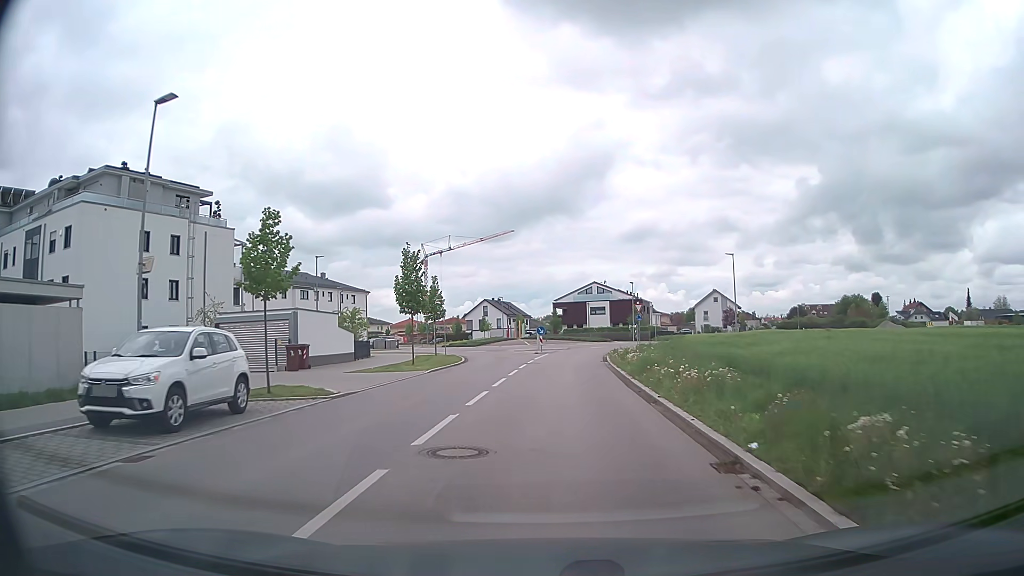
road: tertiary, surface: asphalt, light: Day
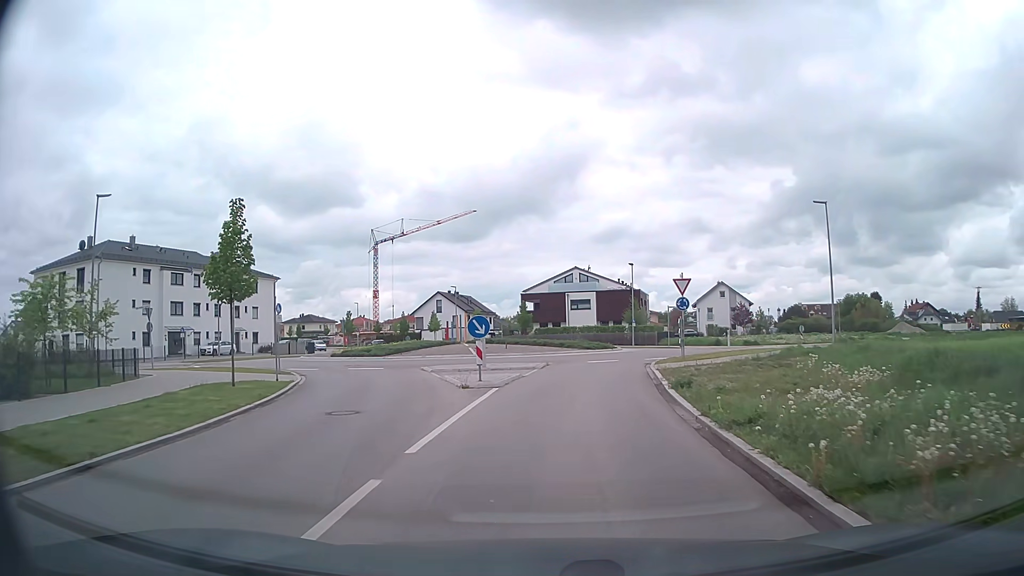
(+0.6, +27.2) m; +2°
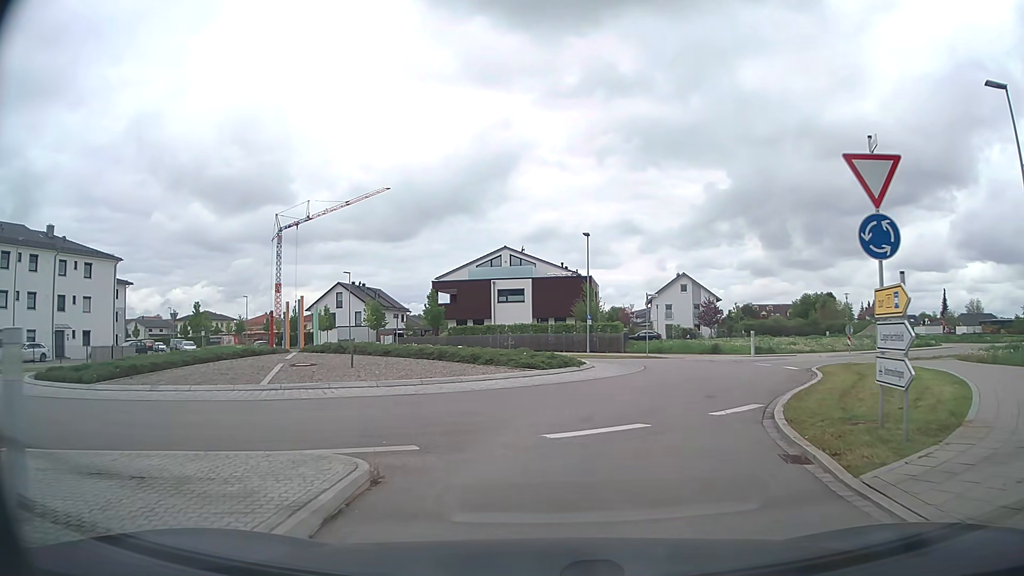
(+0.8, +21.4) m; +6°
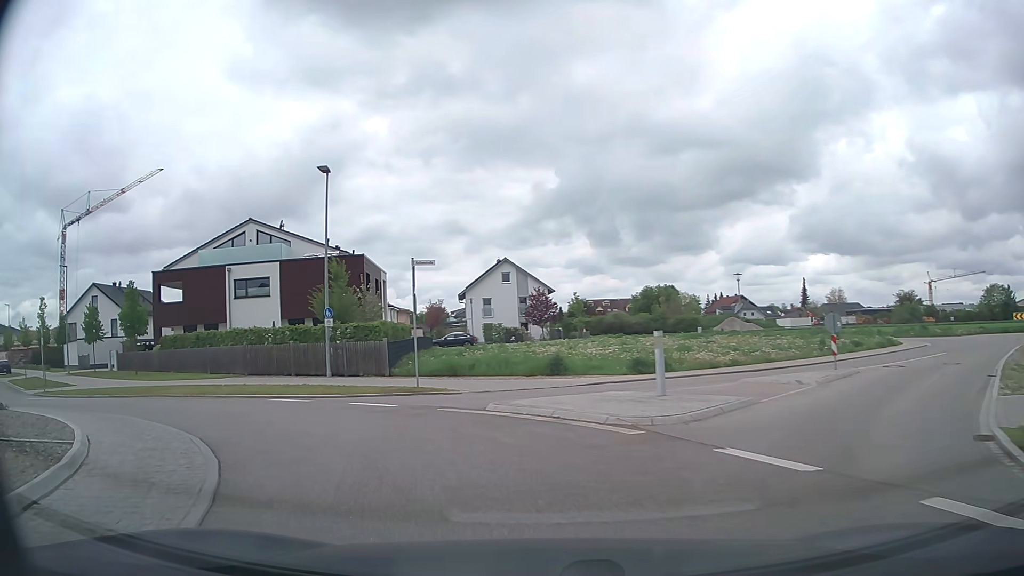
(+4.5, +20.2) m; +17°
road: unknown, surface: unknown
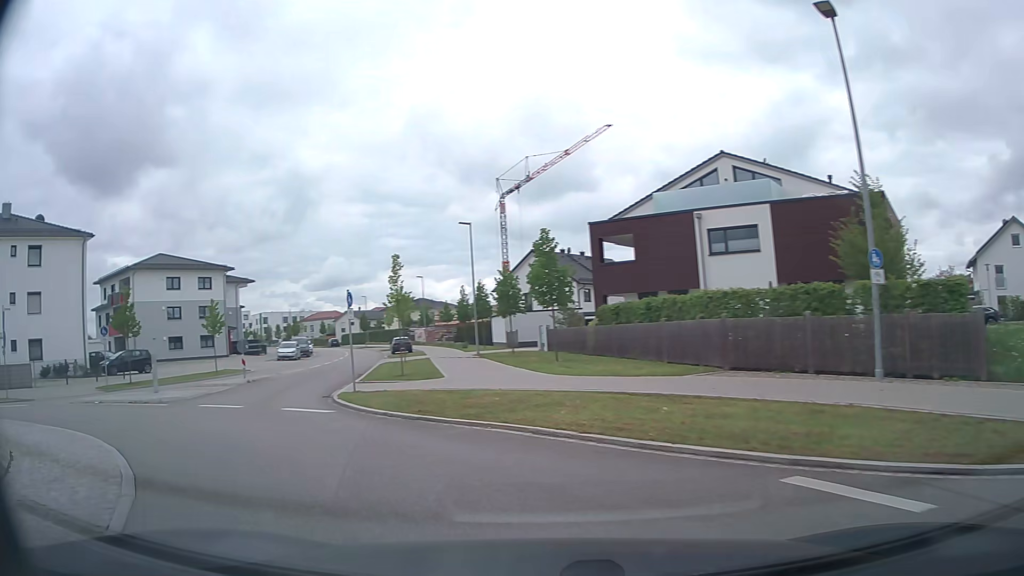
(-4.0, +11.8) m; -41°
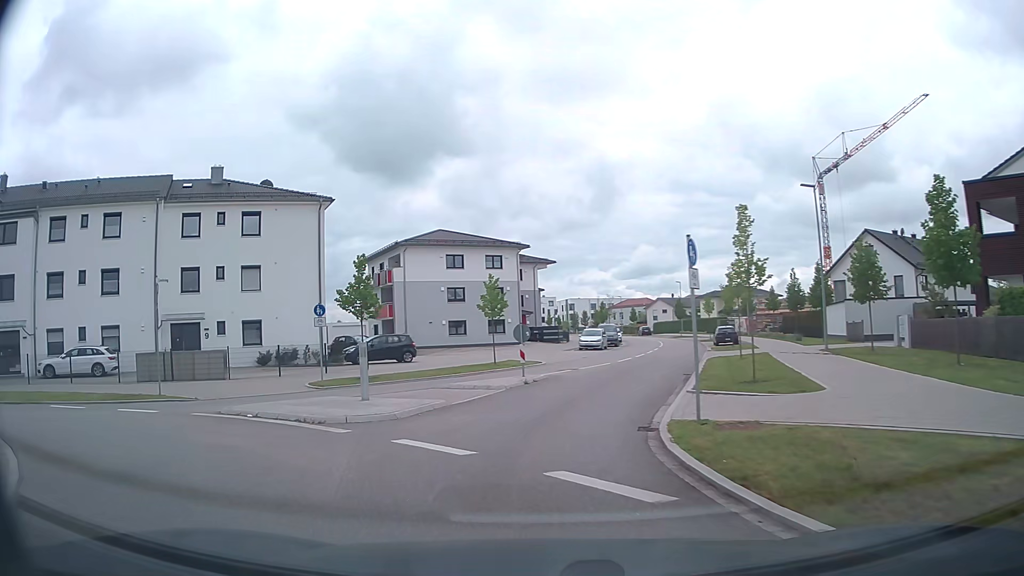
(-2.1, +8.2) m; -27°
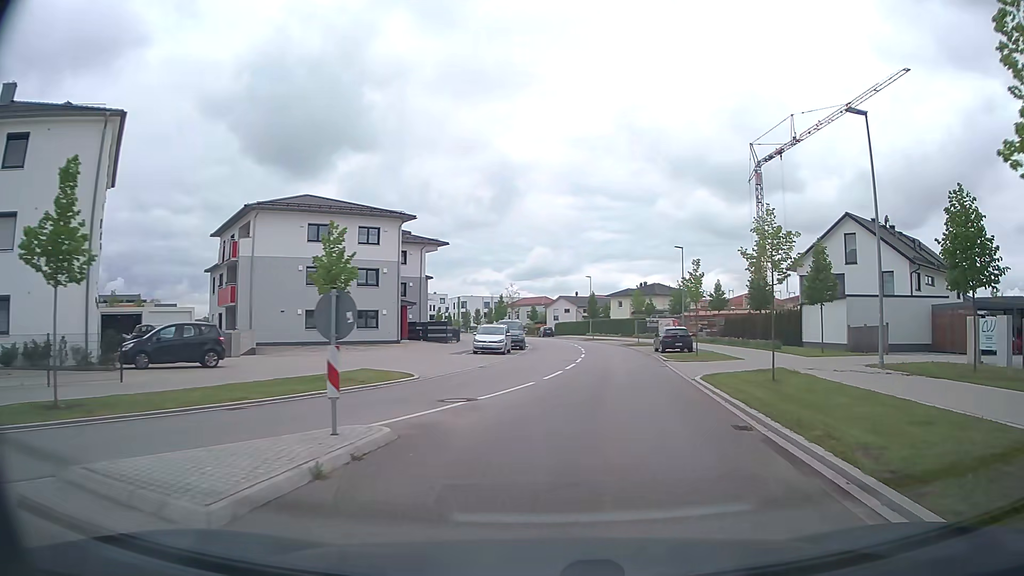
(-0.1, +14.1) m; +7°
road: tertiary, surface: asphalt
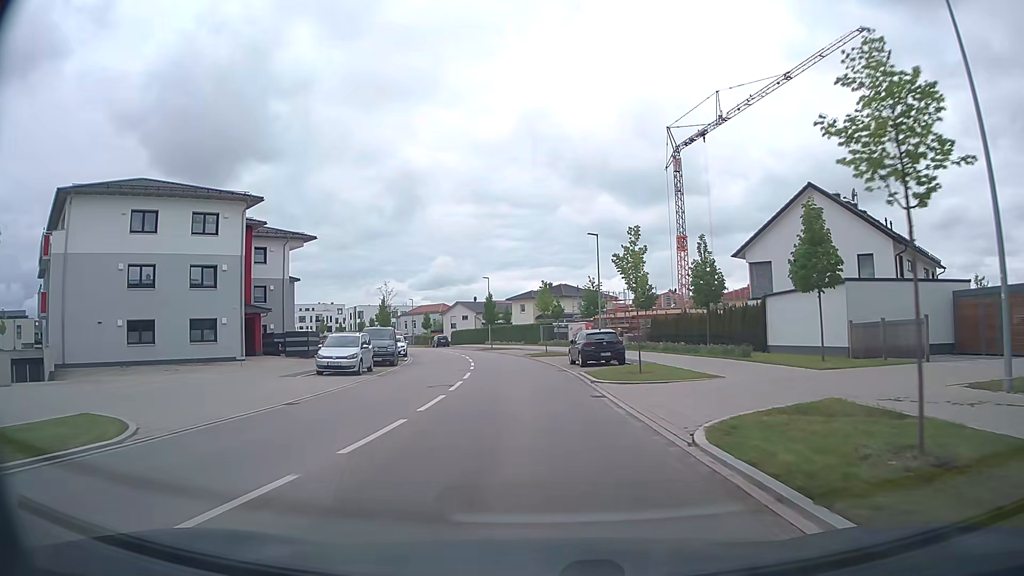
(+1.1, +10.9) m; +9°
(0, +10) (-1, +20) (-1, +30) (-2, +40) (-4, +50) (-7, +59) (-10, +69) (-13, +78) (-17, +88) (-21, +97) m
